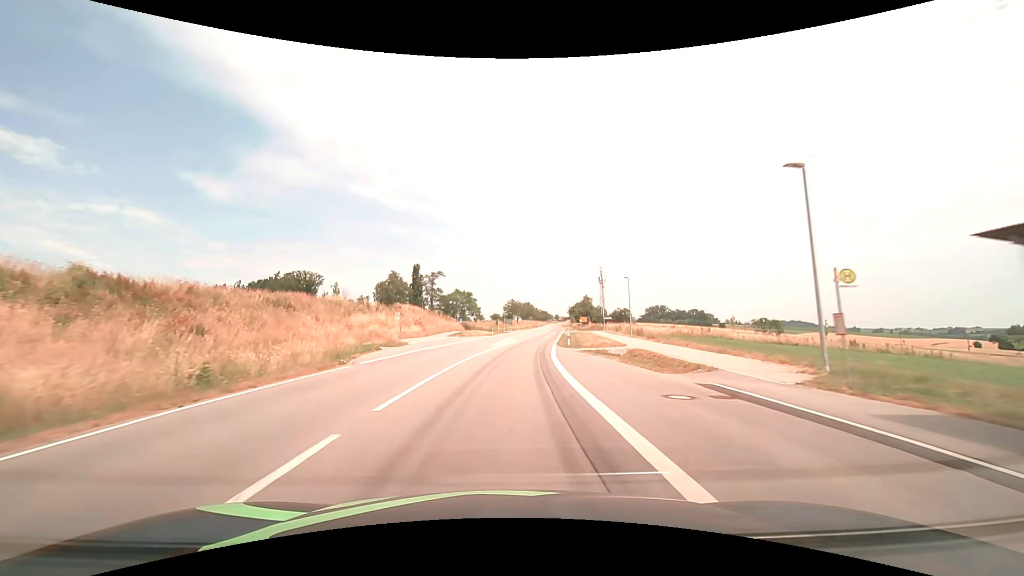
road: secondary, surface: asphalt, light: Day
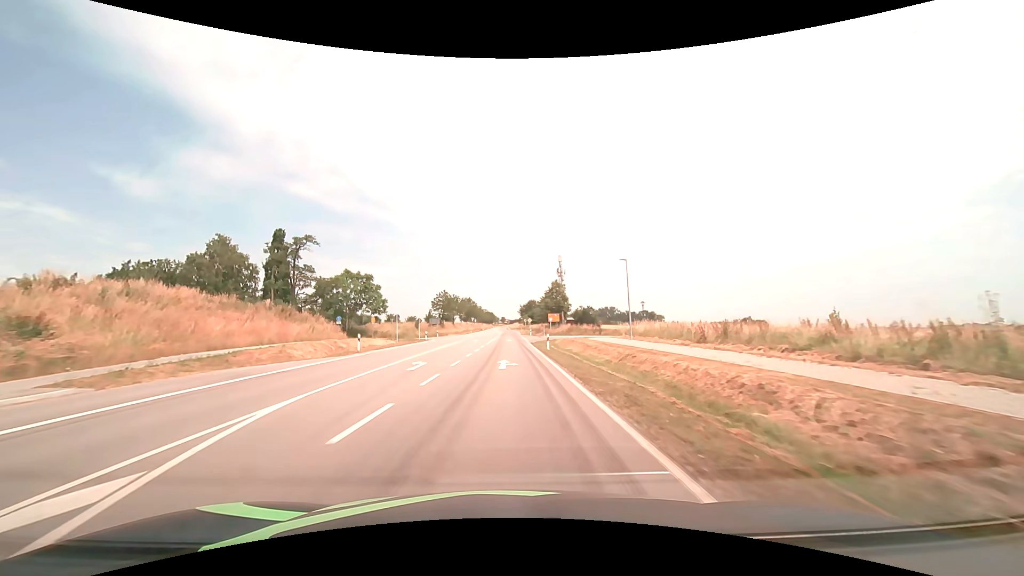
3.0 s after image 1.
(+3.6, +51.2) m; +7°
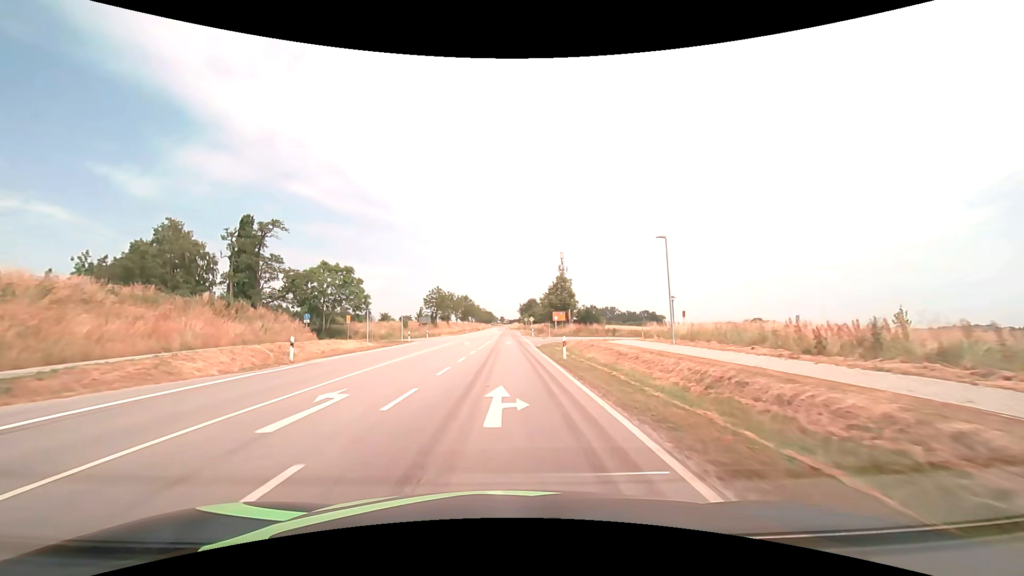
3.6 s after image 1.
(0.0, +10.0) m; 0°
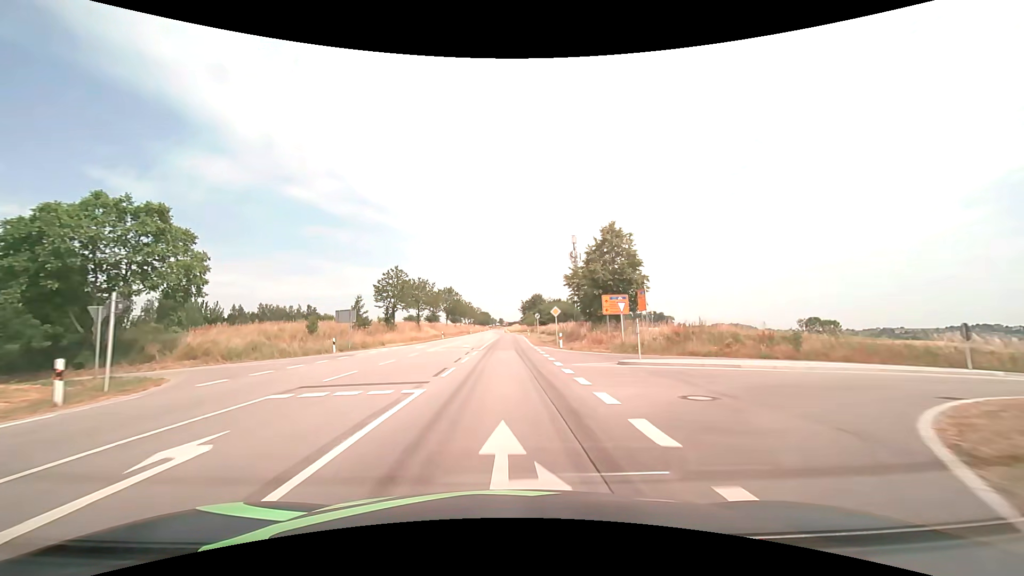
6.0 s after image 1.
(+0.2, +40.0) m; 0°
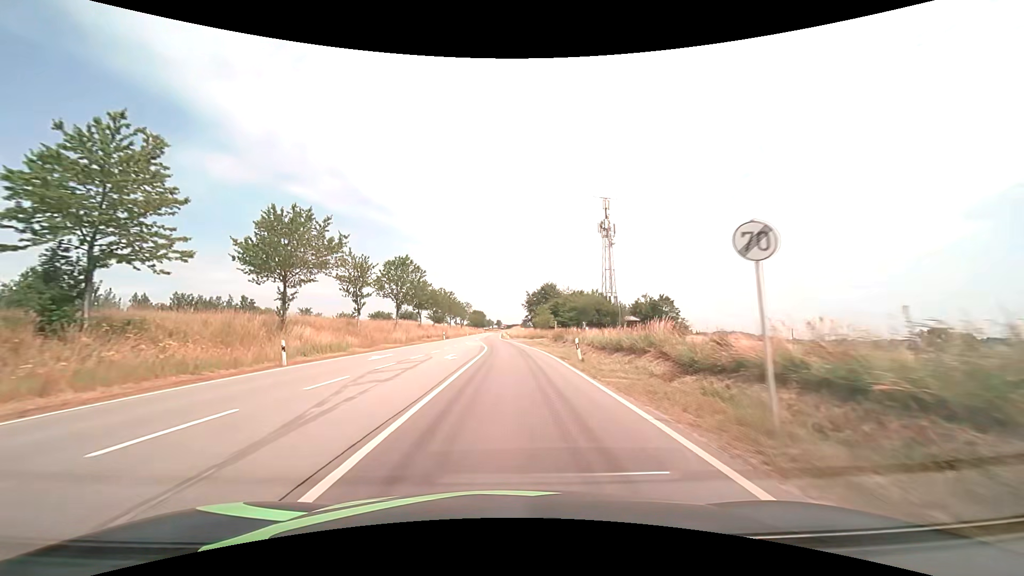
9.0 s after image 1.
(-0.2, +50.8) m; 0°
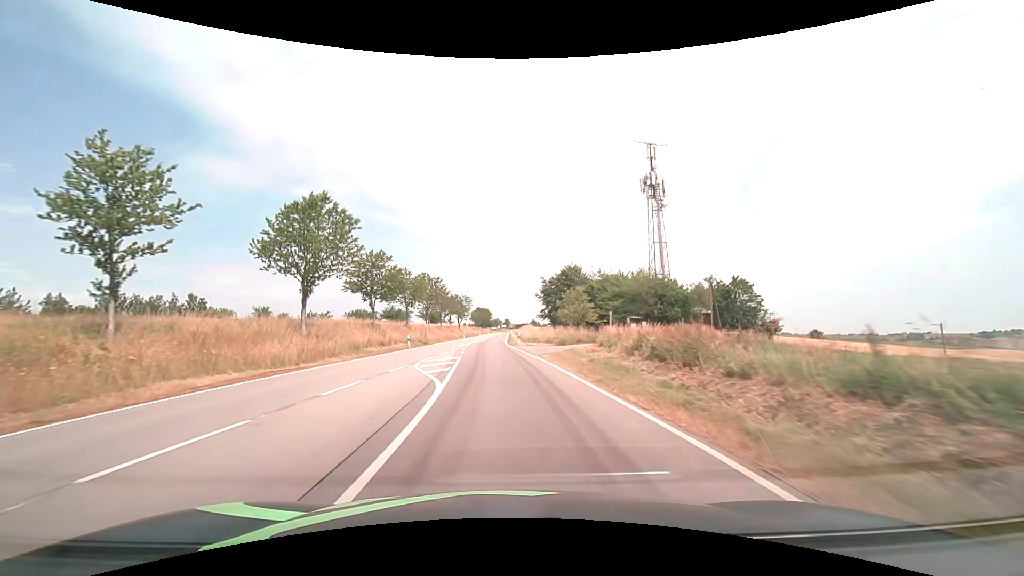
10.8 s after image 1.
(+0.1, +30.9) m; 0°
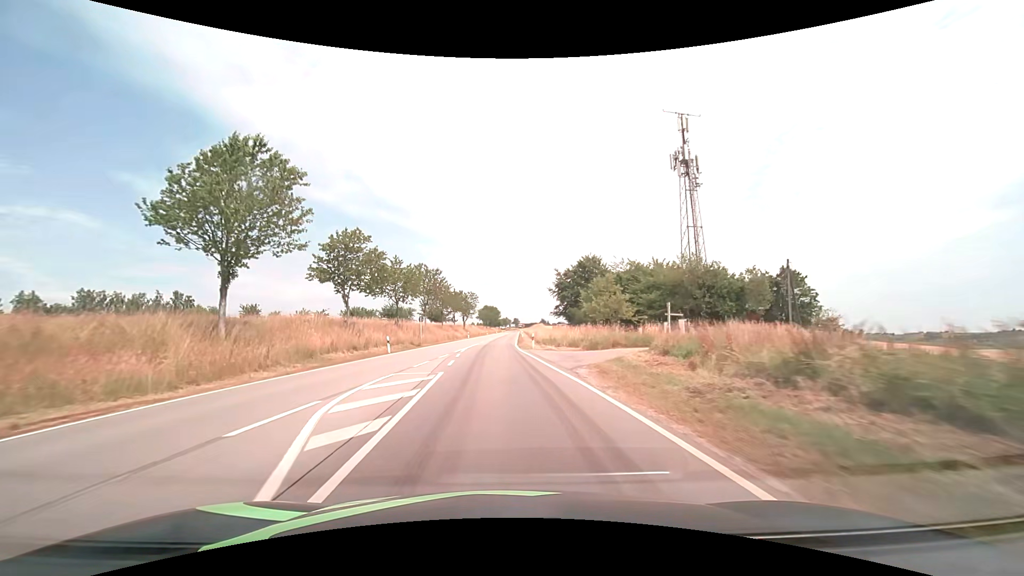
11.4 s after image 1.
(-0.1, +10.4) m; -1°
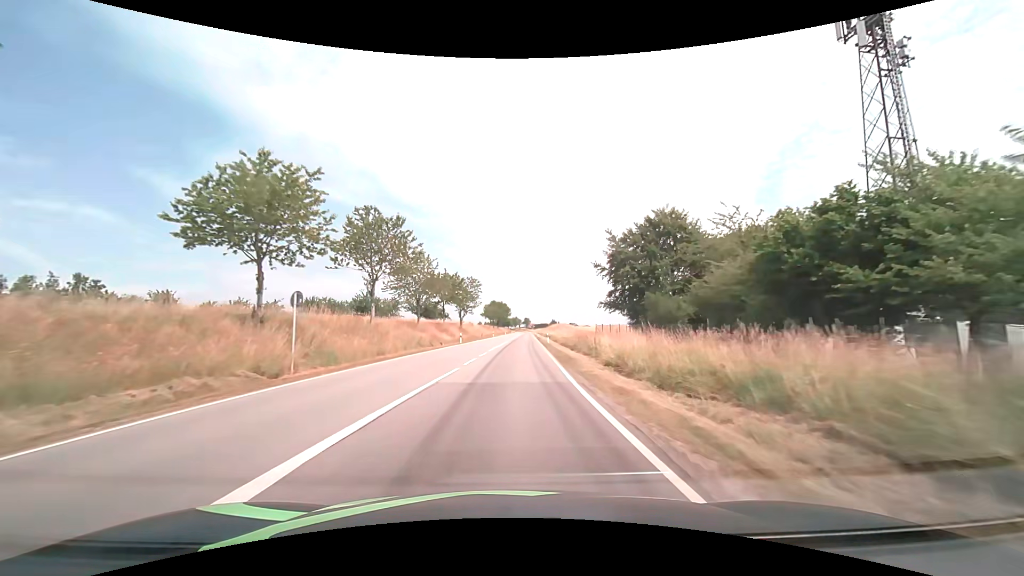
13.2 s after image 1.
(-0.9, +31.8) m; -2°
(0, +10) (0, +20) (+1, +30) (+1, +40) (+1, +50) (+2, +60) (+3, +70) (+3, +80) (+4, +90) (+4, +100) m
